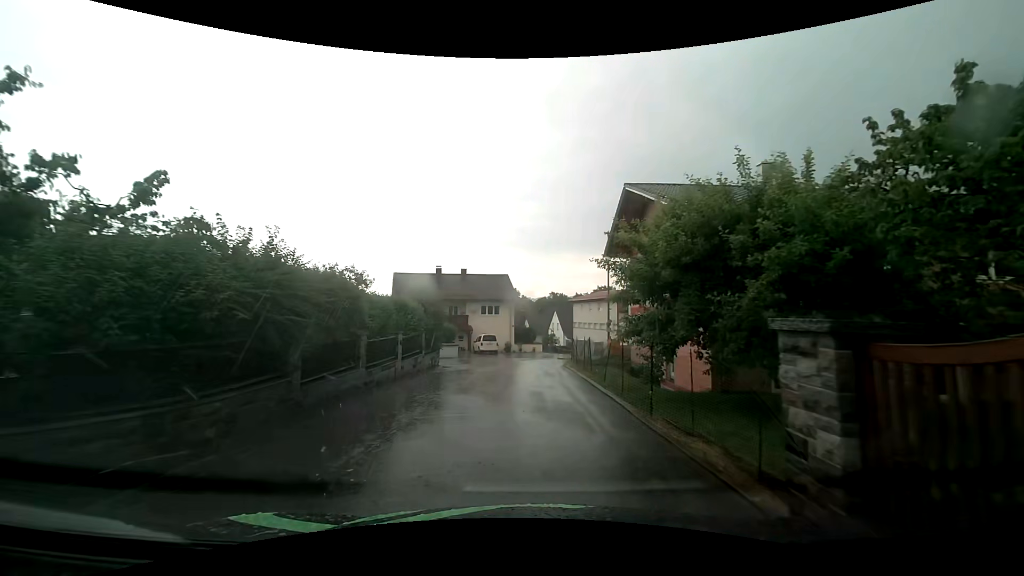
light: Day
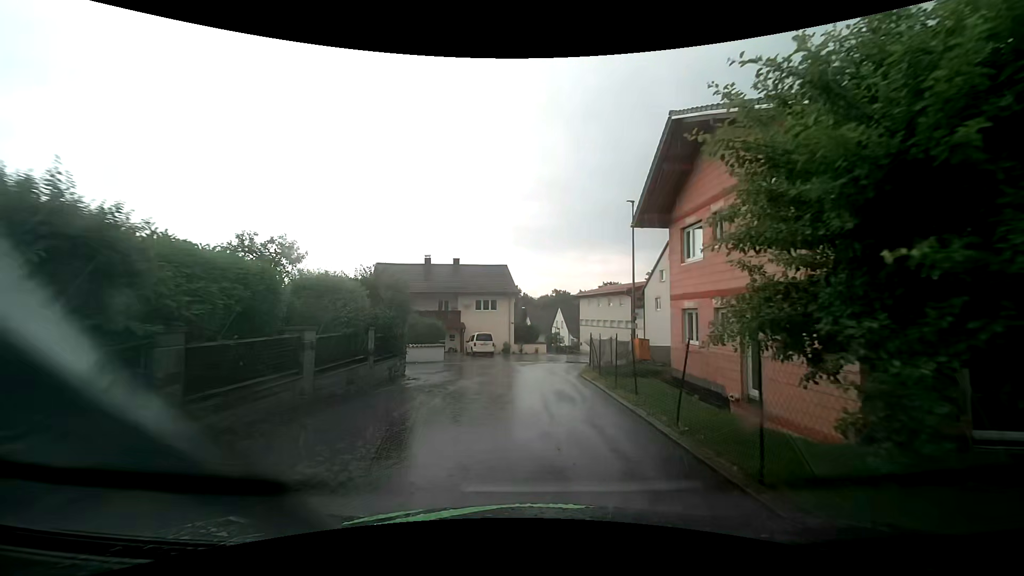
(0.0, +7.1) m; 0°
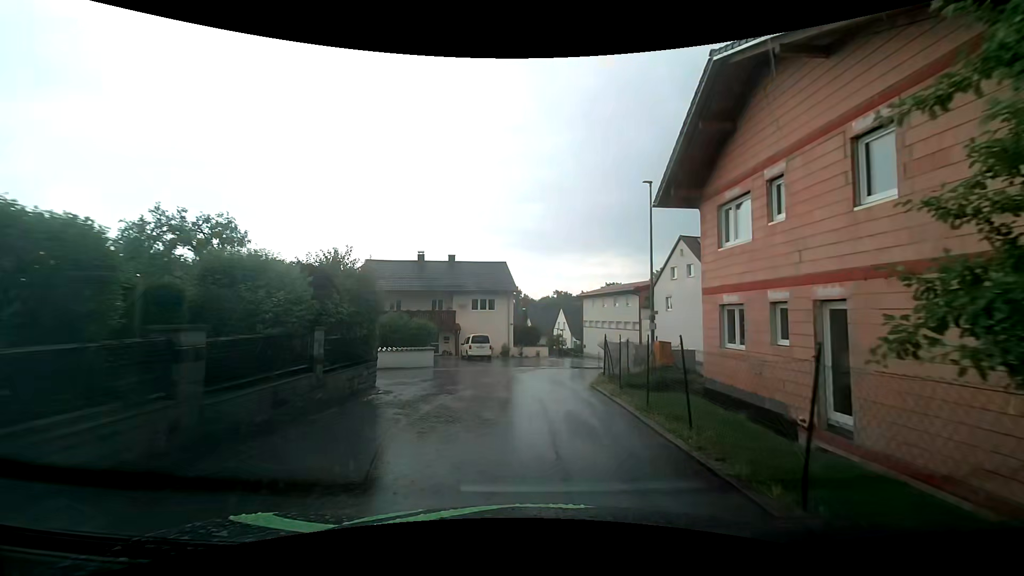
(0.0, +3.5) m; 0°
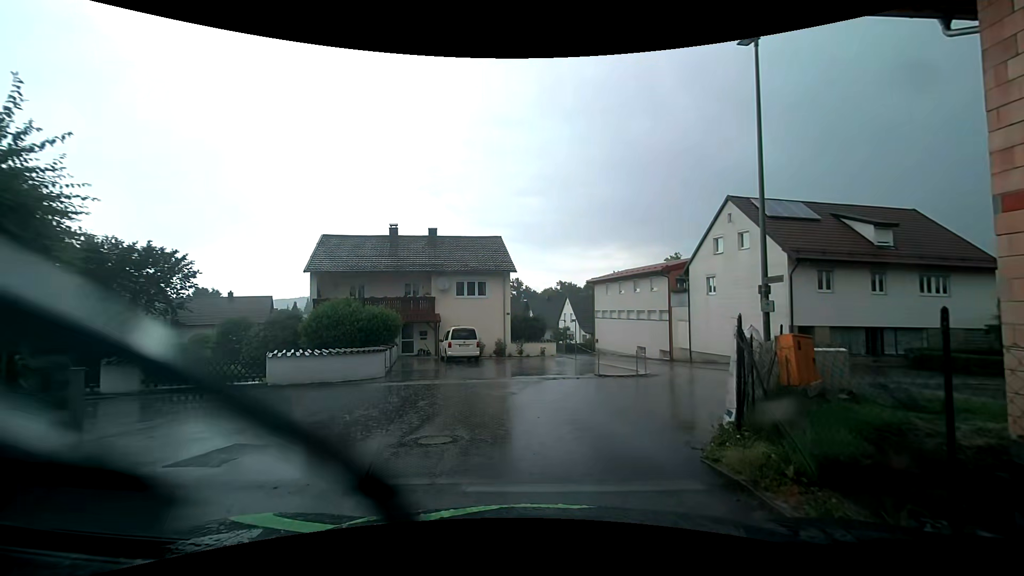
(0.0, +9.5) m; 0°
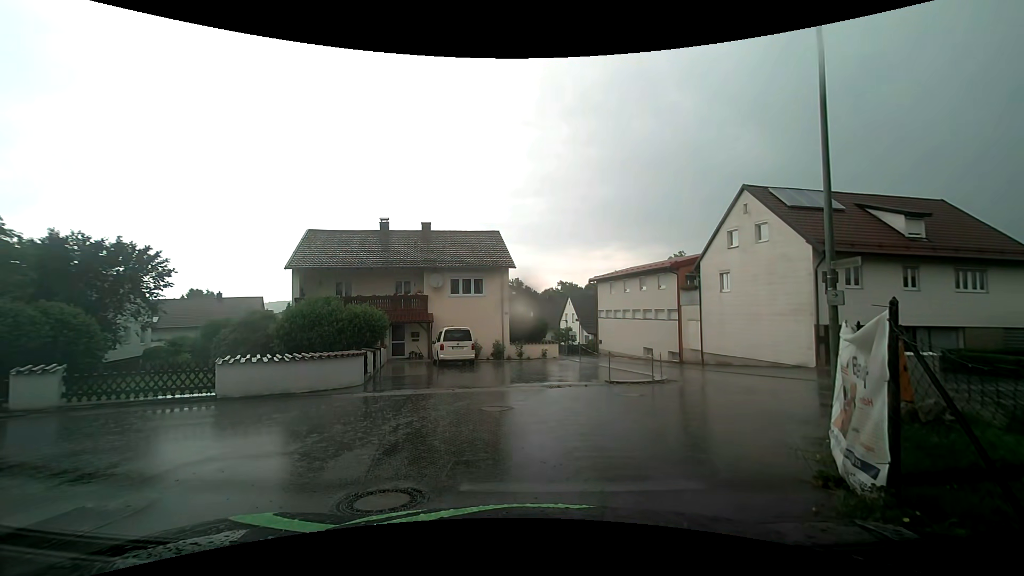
(0.0, +2.3) m; +1°
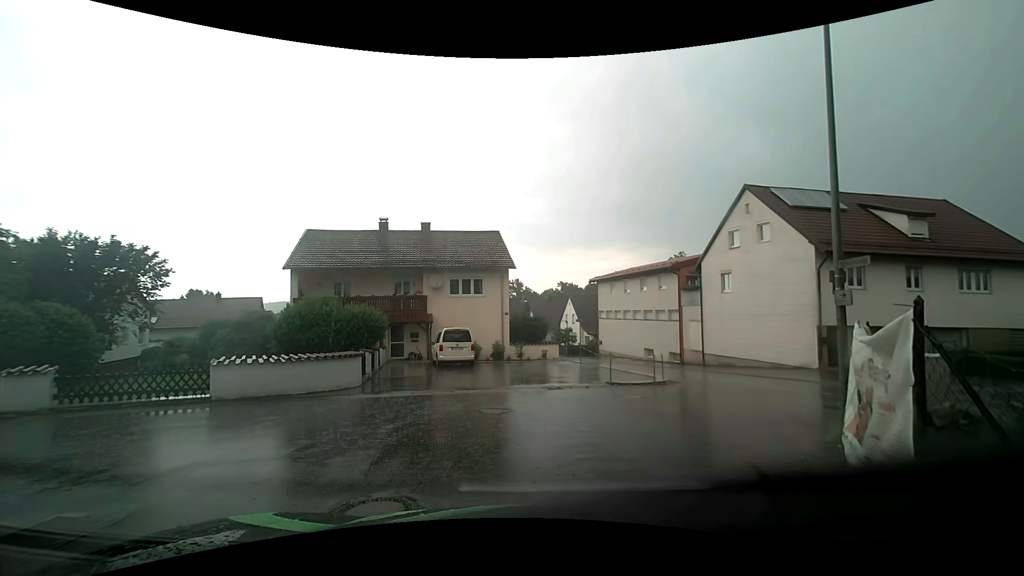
(0.0, +0.2) m; 0°
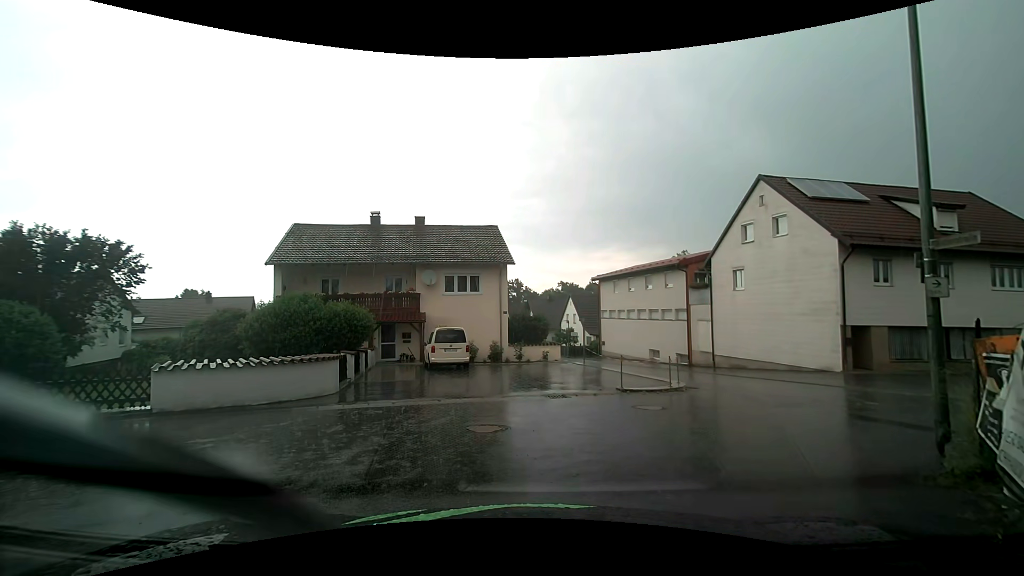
(0.0, +1.9) m; 0°
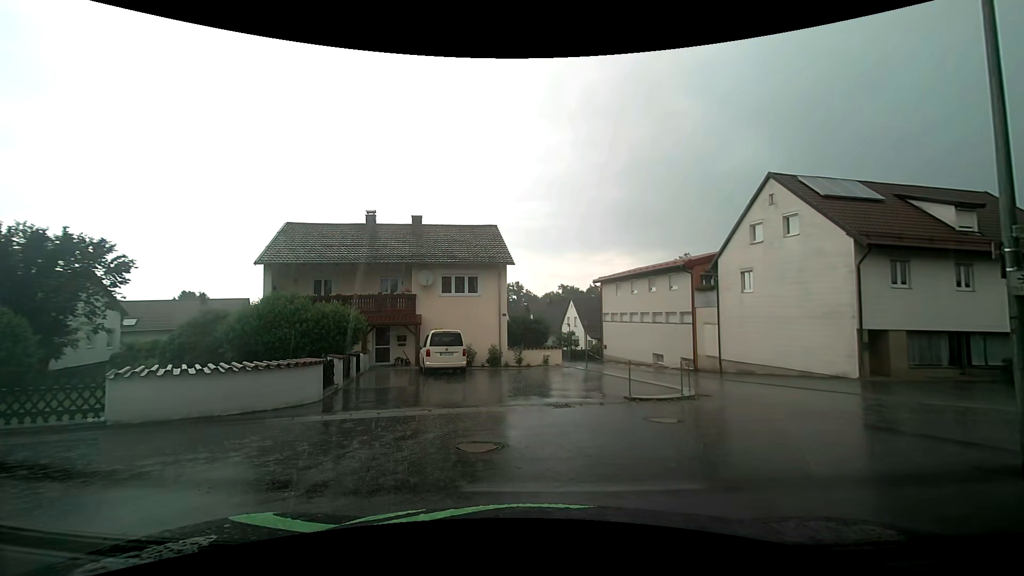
(0.0, +1.1) m; 0°
